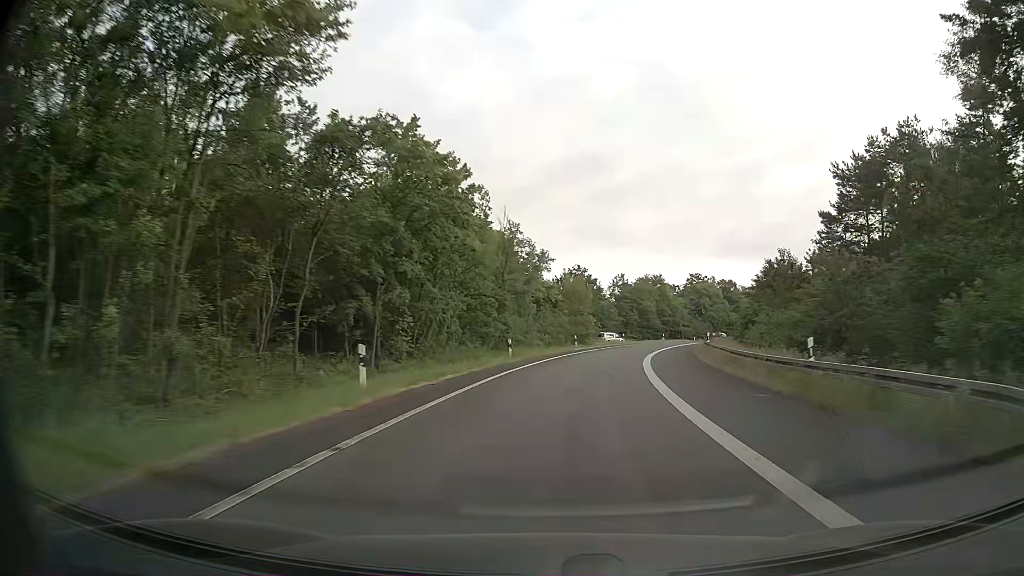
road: motorway_link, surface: asphalt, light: Day
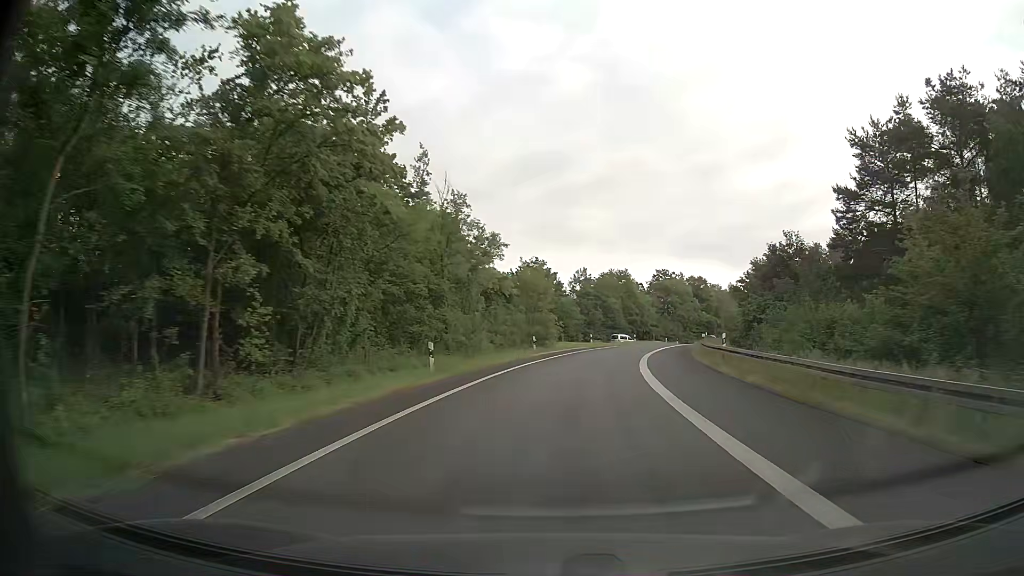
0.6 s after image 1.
(+0.4, +11.9) m; +4°
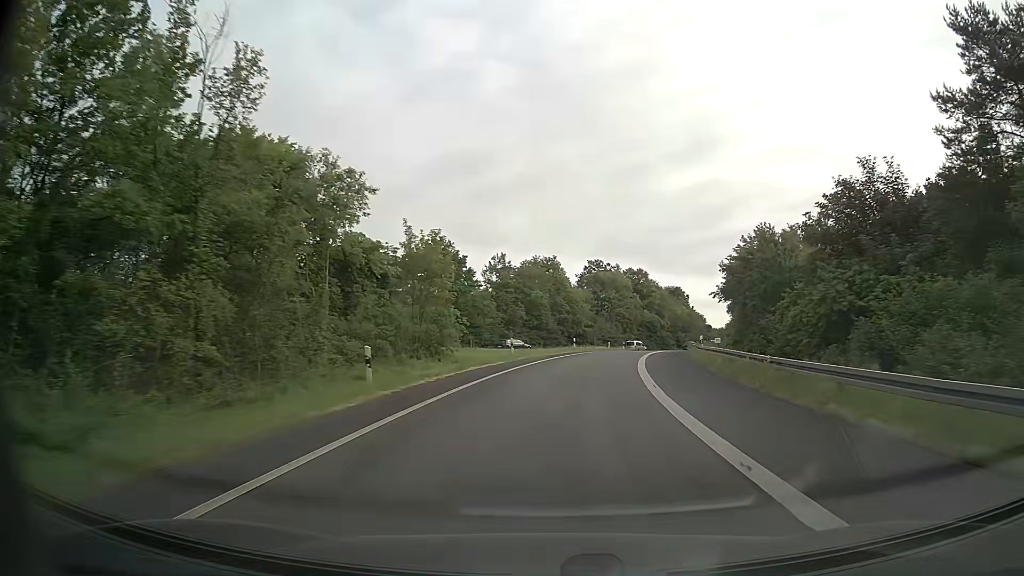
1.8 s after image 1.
(+1.4, +23.6) m; +7°
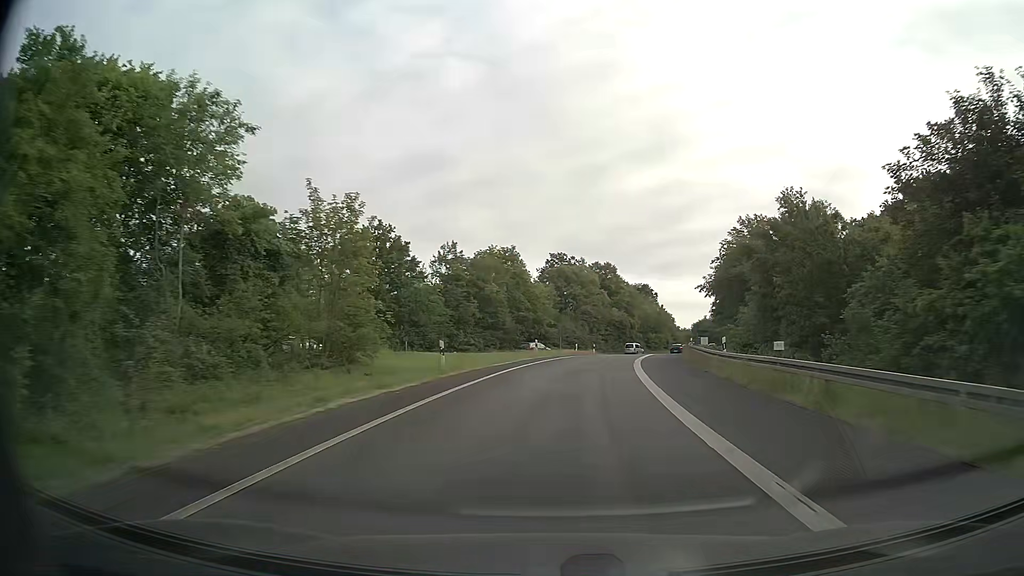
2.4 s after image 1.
(+0.3, +11.8) m; +3°
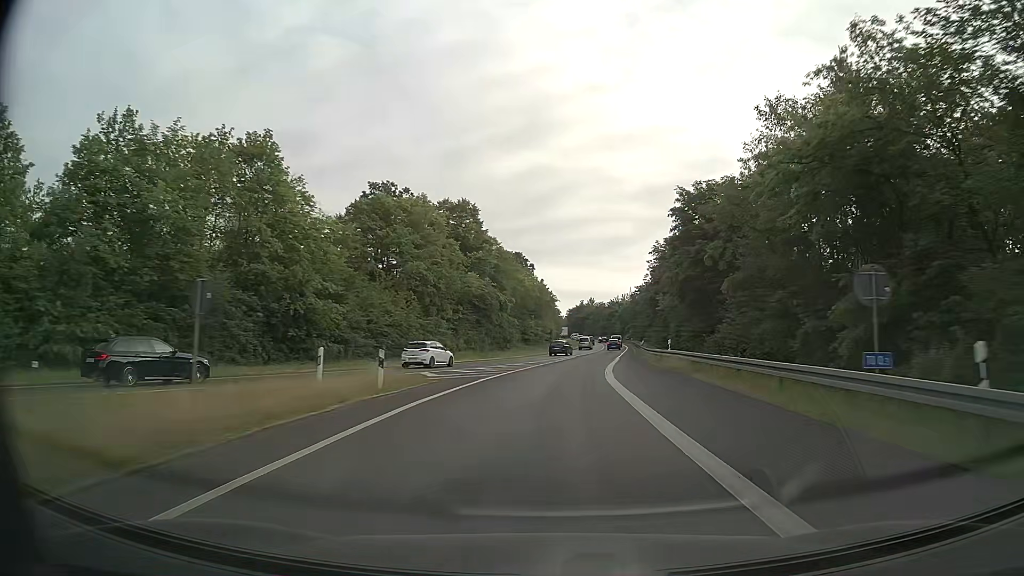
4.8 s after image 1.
(+5.0, +47.0) m; +12°
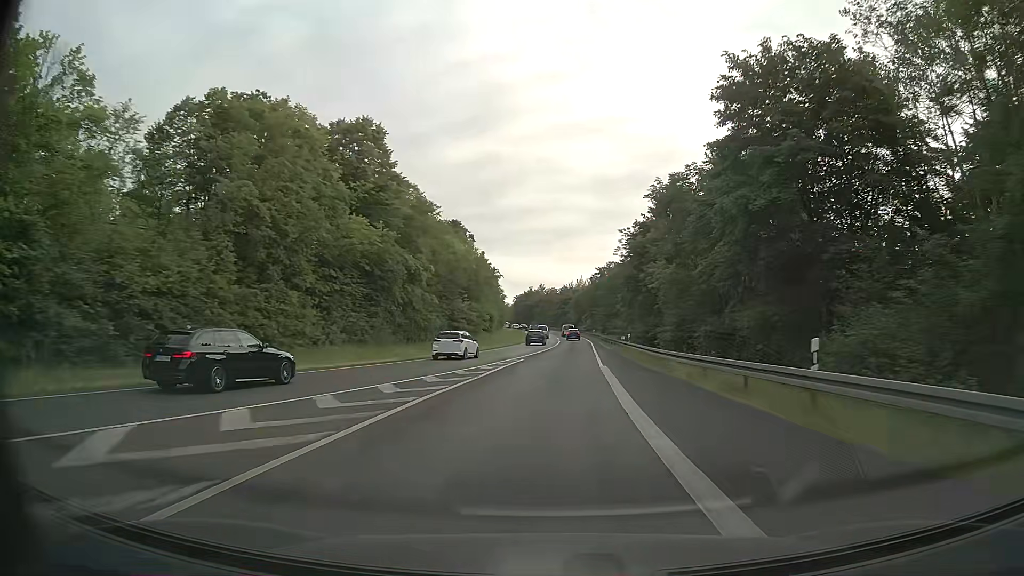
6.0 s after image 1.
(+0.9, +24.0) m; +4°
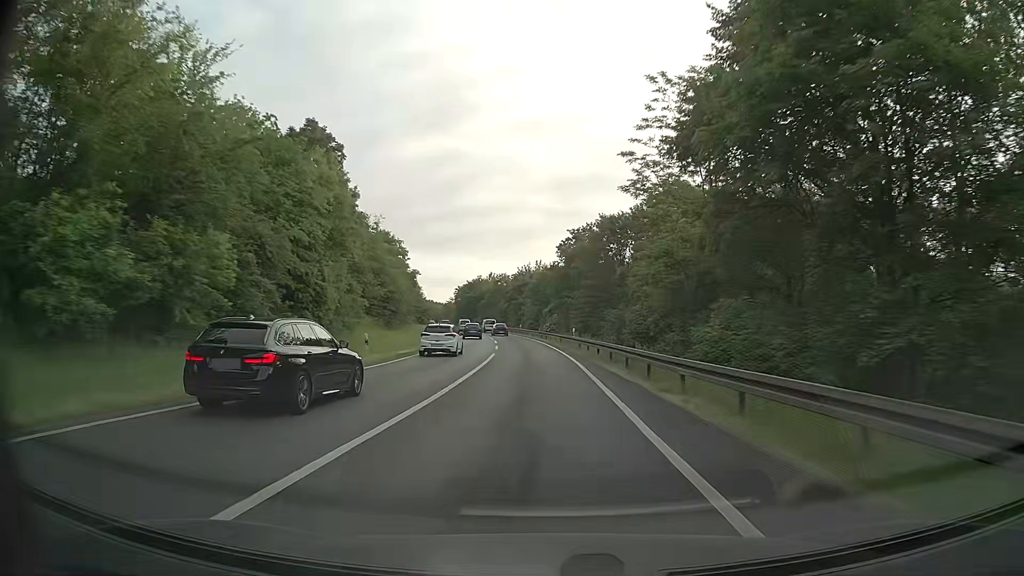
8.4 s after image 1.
(+2.4, +49.3) m; +4°
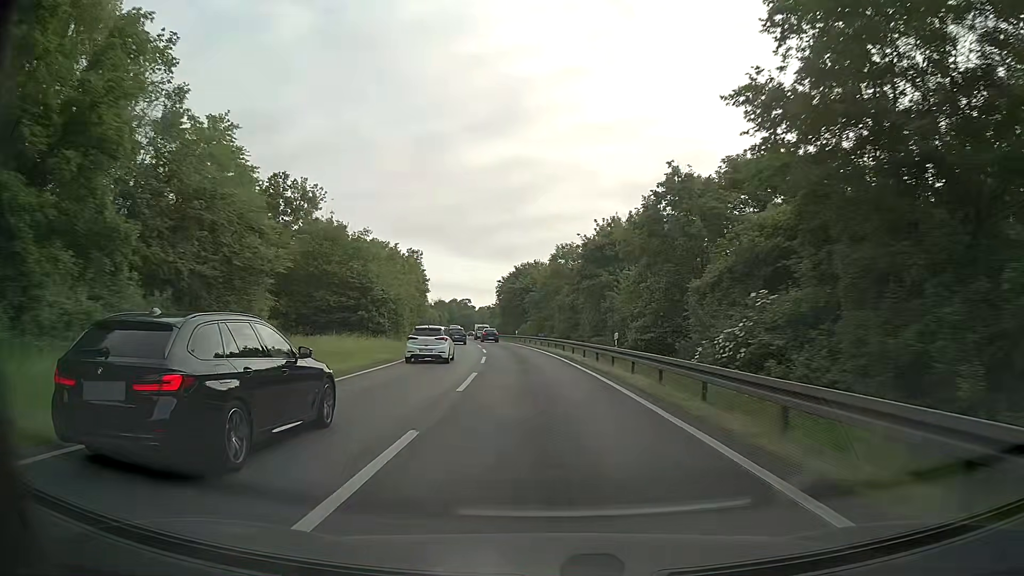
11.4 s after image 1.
(-2.6, +61.5) m; -6°
(0, +10) (0, +20) (-1, +30) (-2, +40) (-3, +50) (-4, +60) (-5, +70) (-7, +80) (-9, +89) (-10, +99) m
